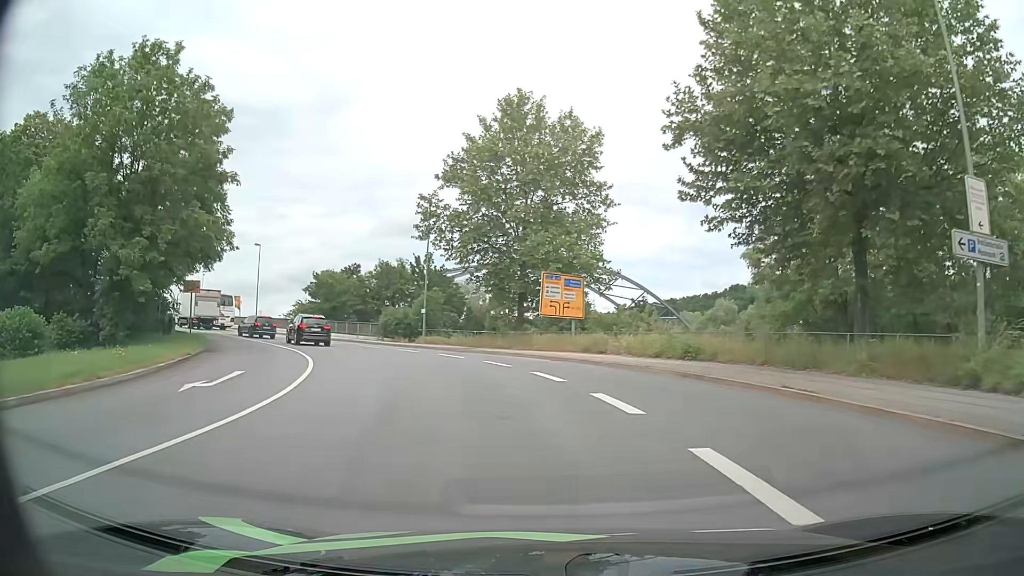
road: primary_link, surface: asphalt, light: Day
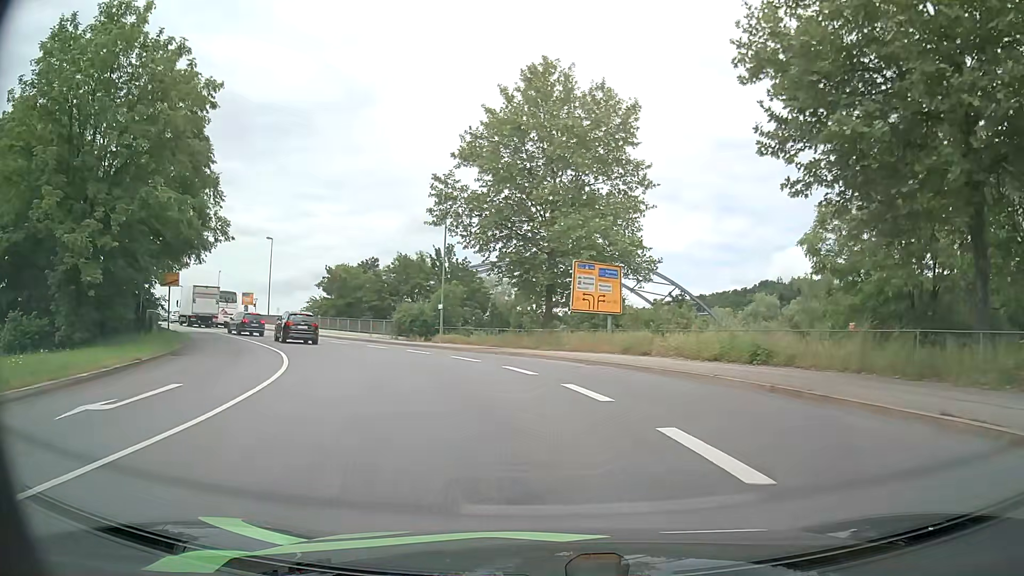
(-0.1, +4.7) m; -2°
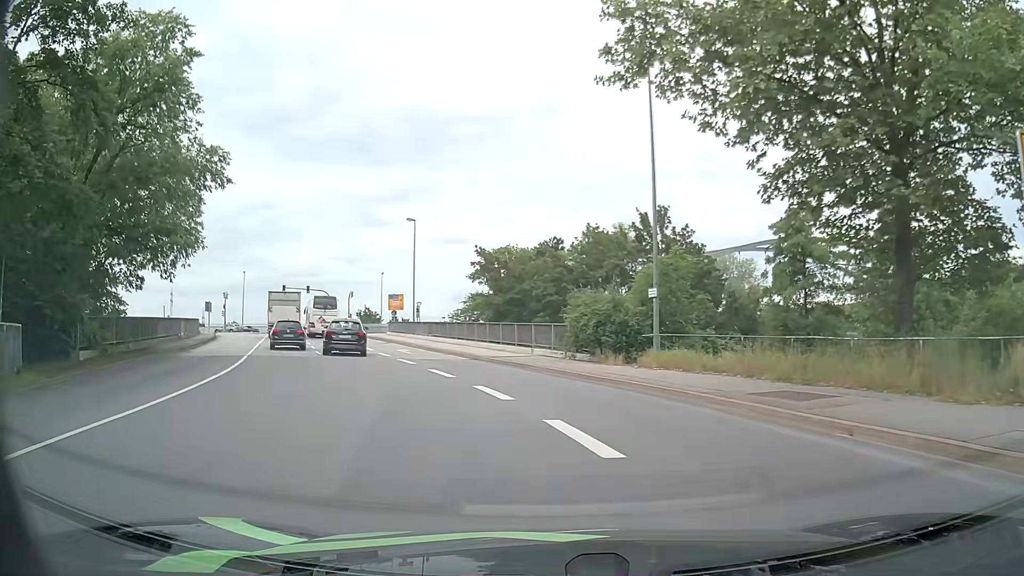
(-2.8, +21.2) m; -17°
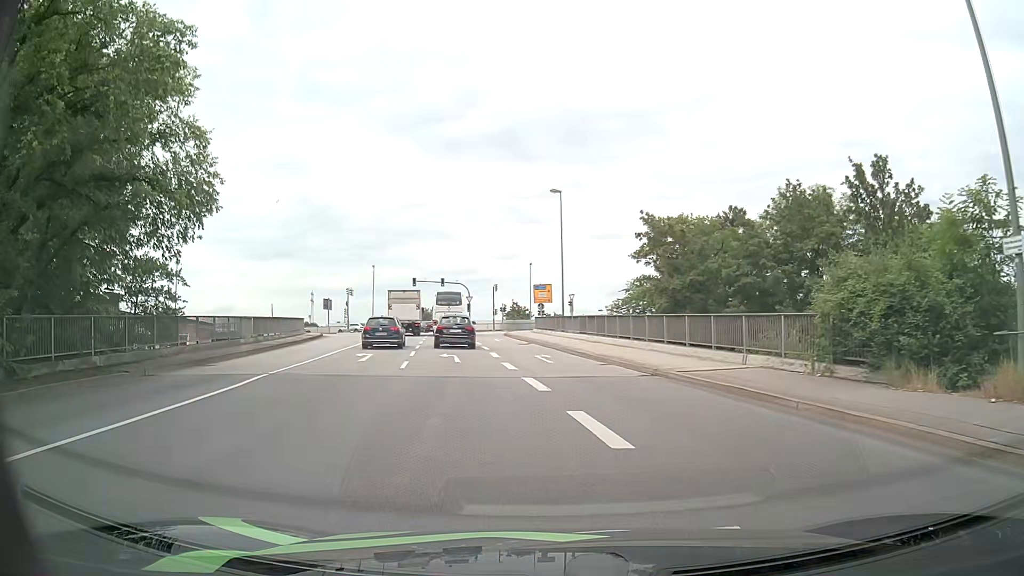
(-1.5, +11.1) m; -14°
